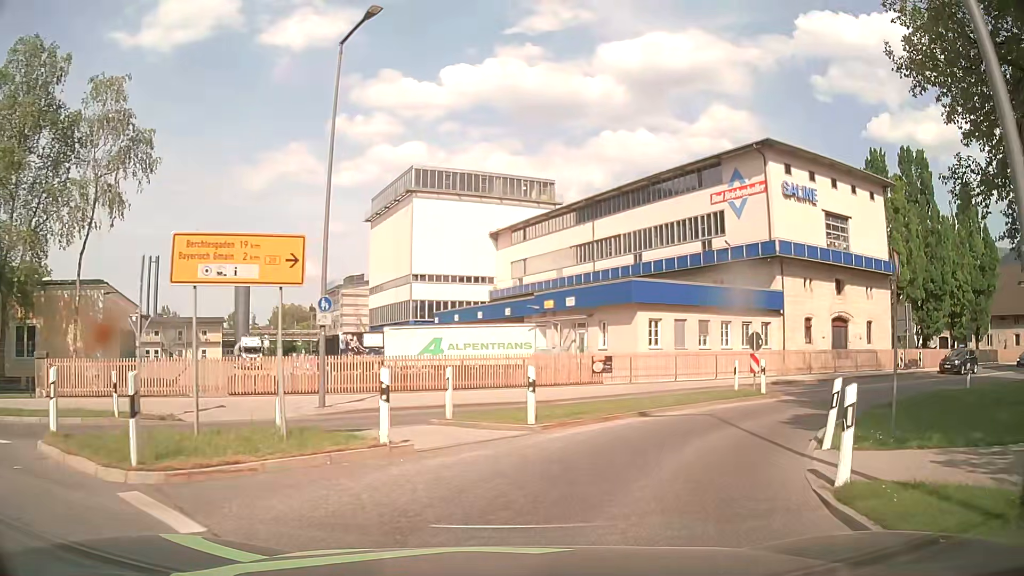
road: primary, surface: asphalt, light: Day
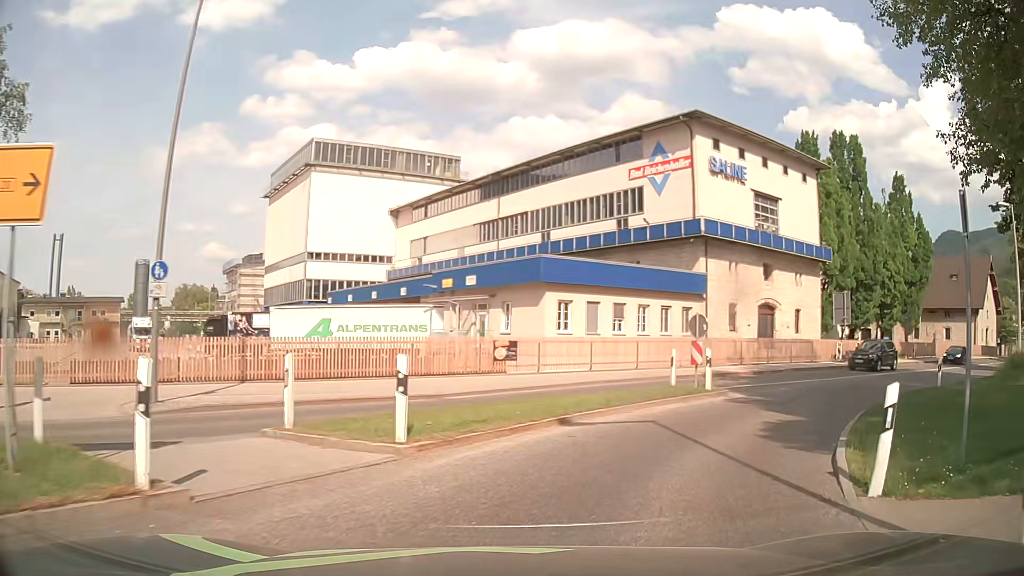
(+0.3, +4.1) m; +9°
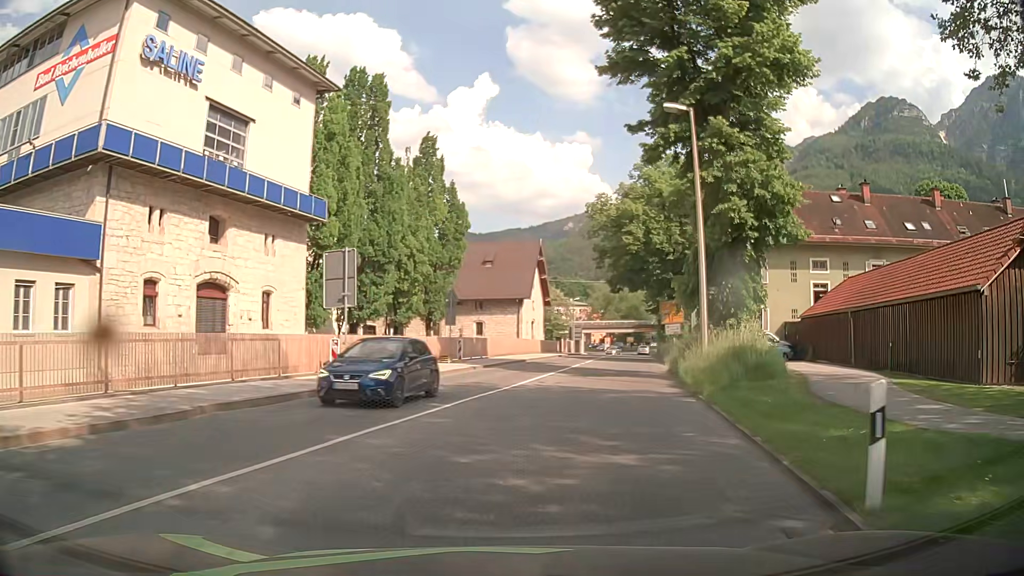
(+8.2, +17.9) m; +43°
(+1, +10) (+2, +20) (+4, +30) (+6, +39) (+8, +49) (+10, +59) (+13, +69) (+15, +78) (+17, +88) (+20, +98) m
